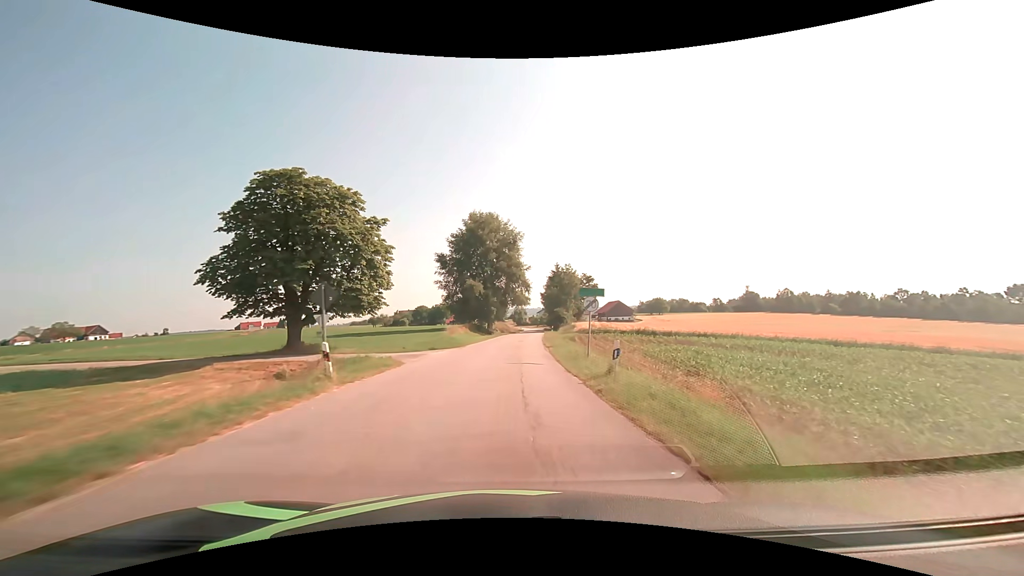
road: tertiary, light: Day
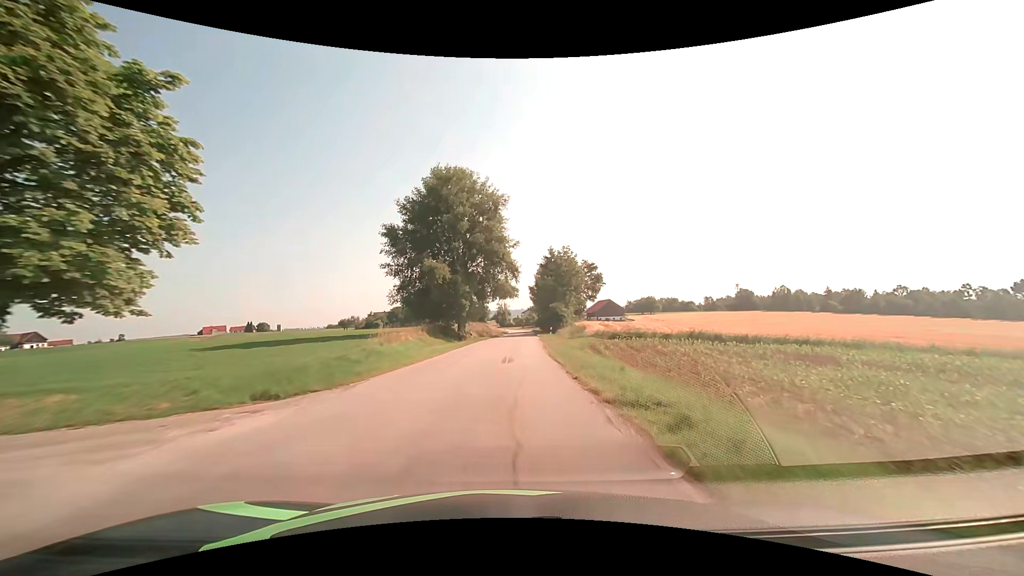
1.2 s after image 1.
(+0.4, +21.4) m; +2°
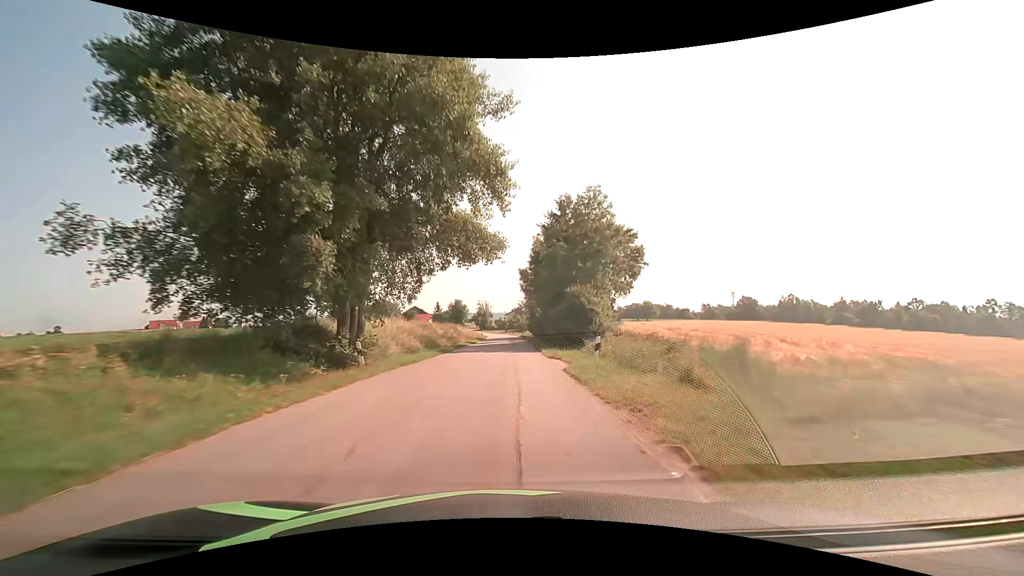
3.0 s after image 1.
(+0.7, +32.0) m; +2°
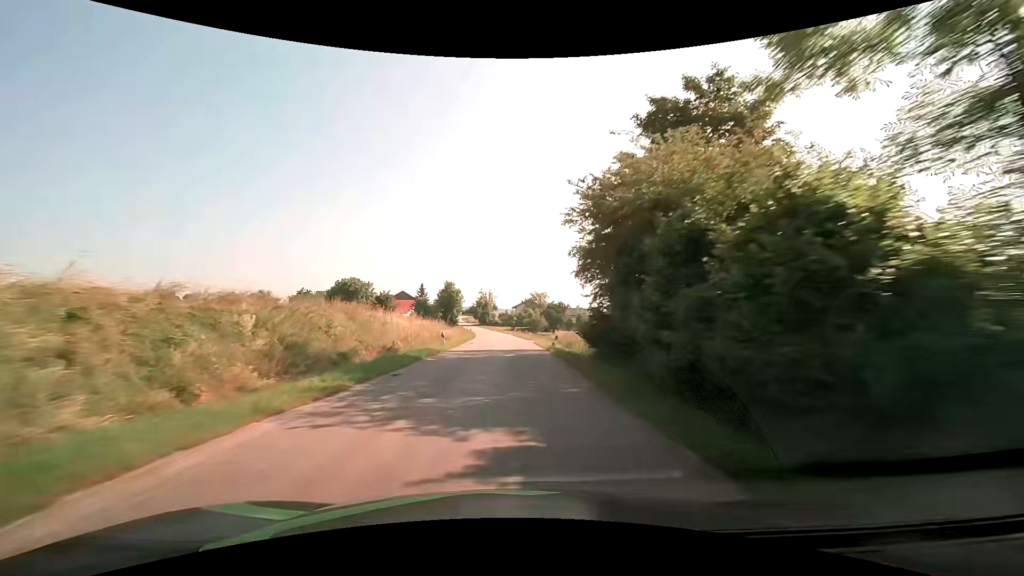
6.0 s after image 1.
(+0.2, +53.6) m; -1°
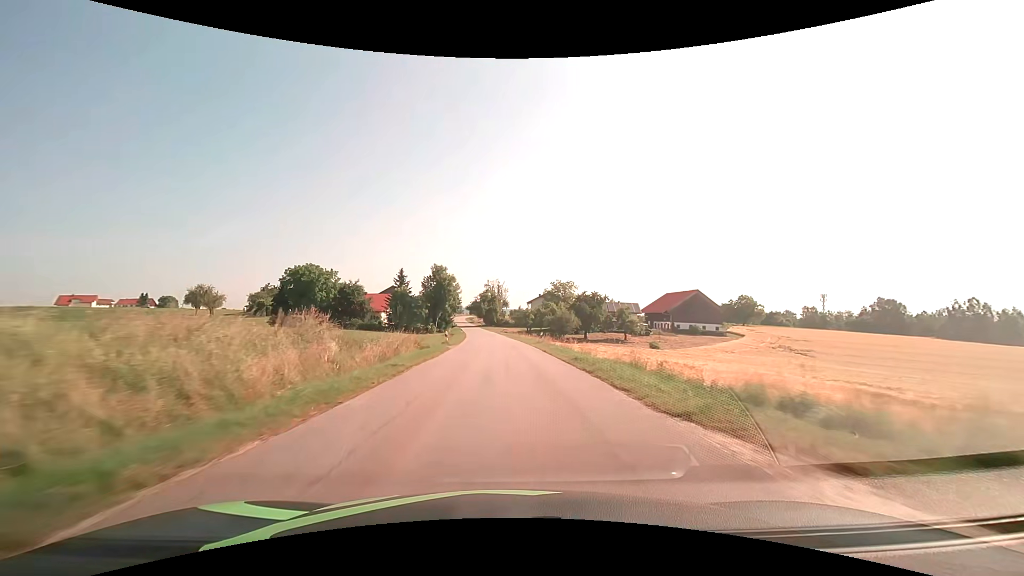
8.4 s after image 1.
(-0.2, +43.0) m; -1°
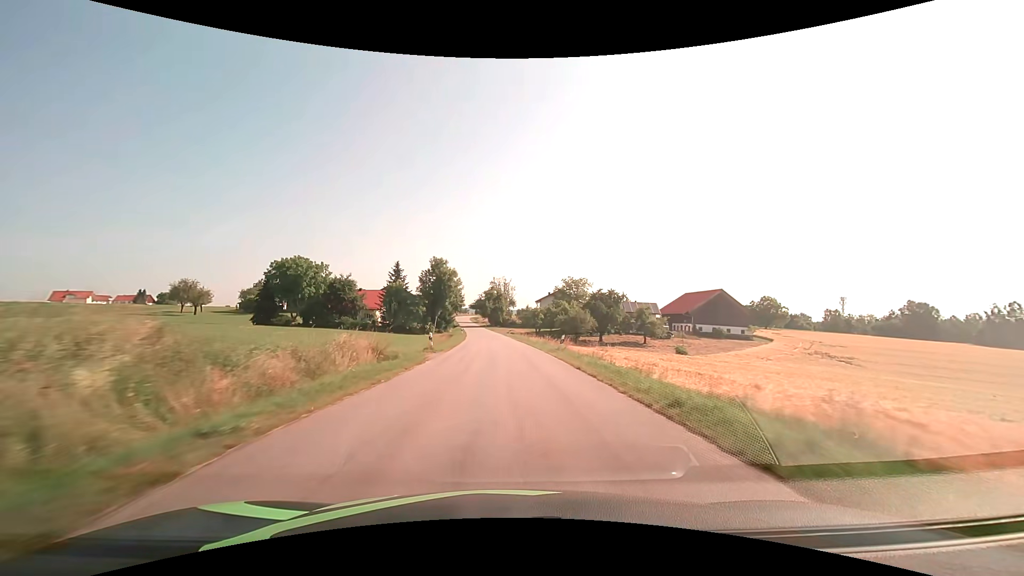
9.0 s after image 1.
(-0.1, +10.7) m; -1°
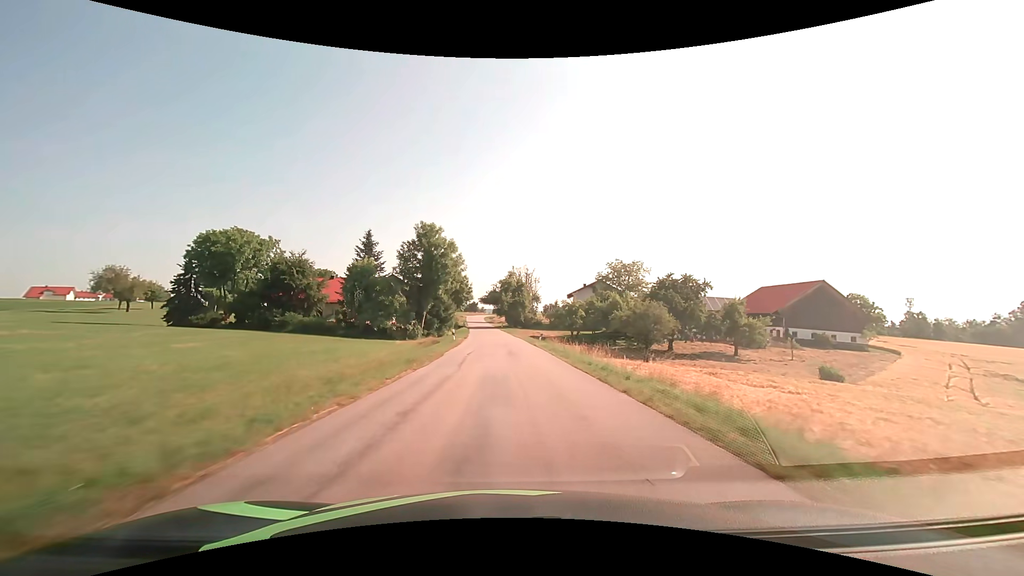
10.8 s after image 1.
(-0.7, +32.3) m; -2°
